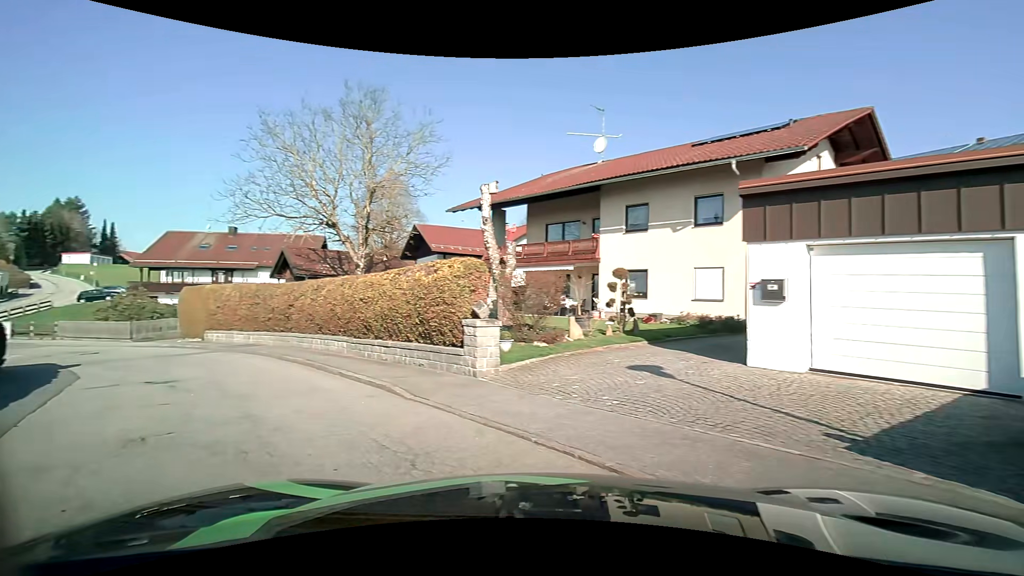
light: Day
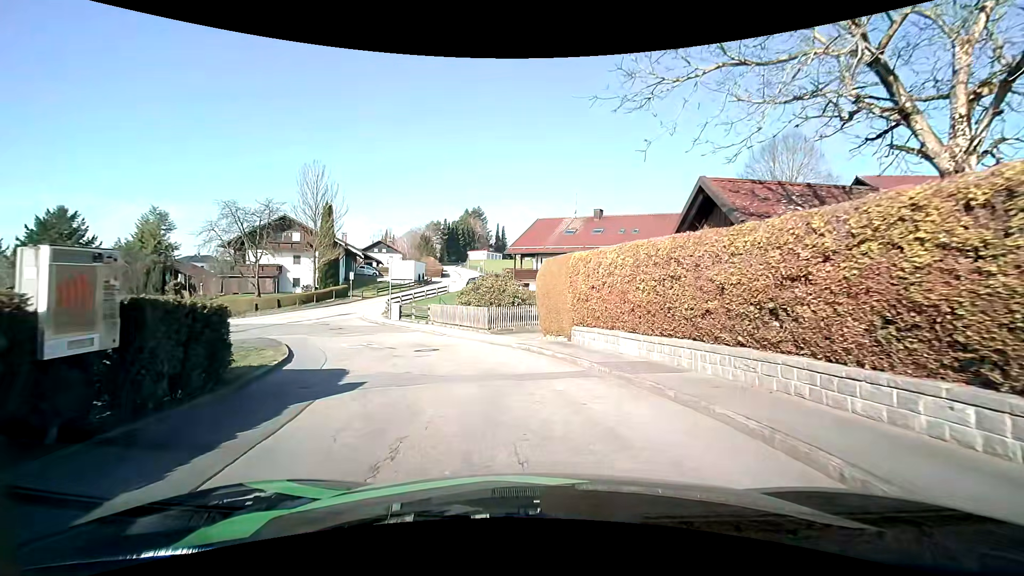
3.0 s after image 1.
(-6.6, +11.8) m; -38°
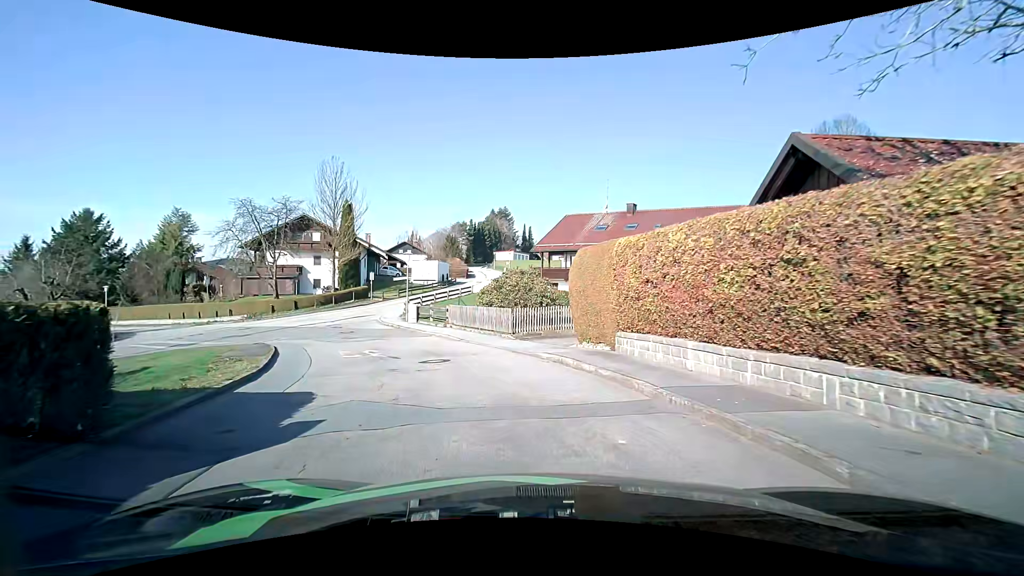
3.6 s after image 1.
(-0.1, +3.1) m; -3°
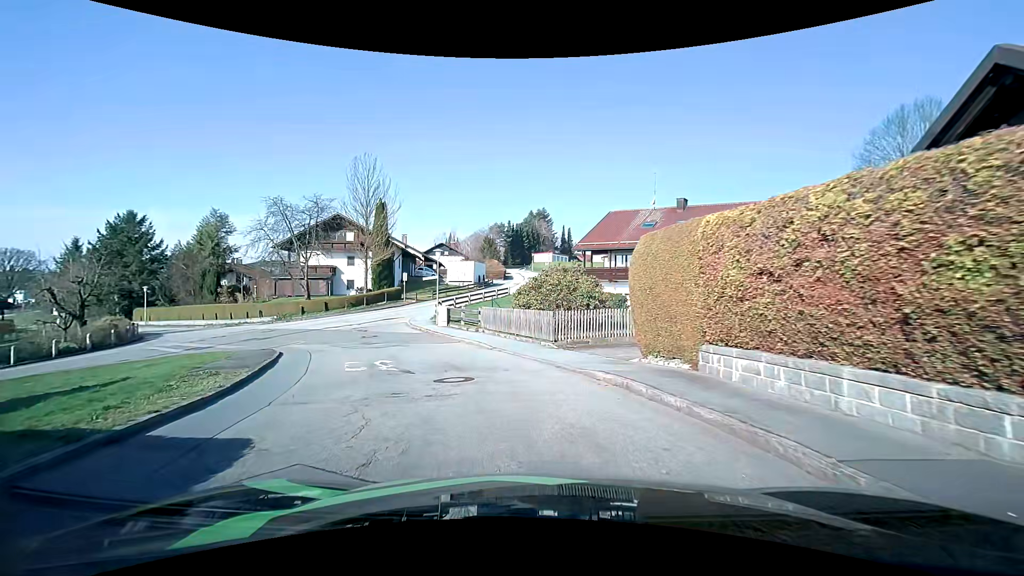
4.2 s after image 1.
(-0.2, +3.1) m; -6°
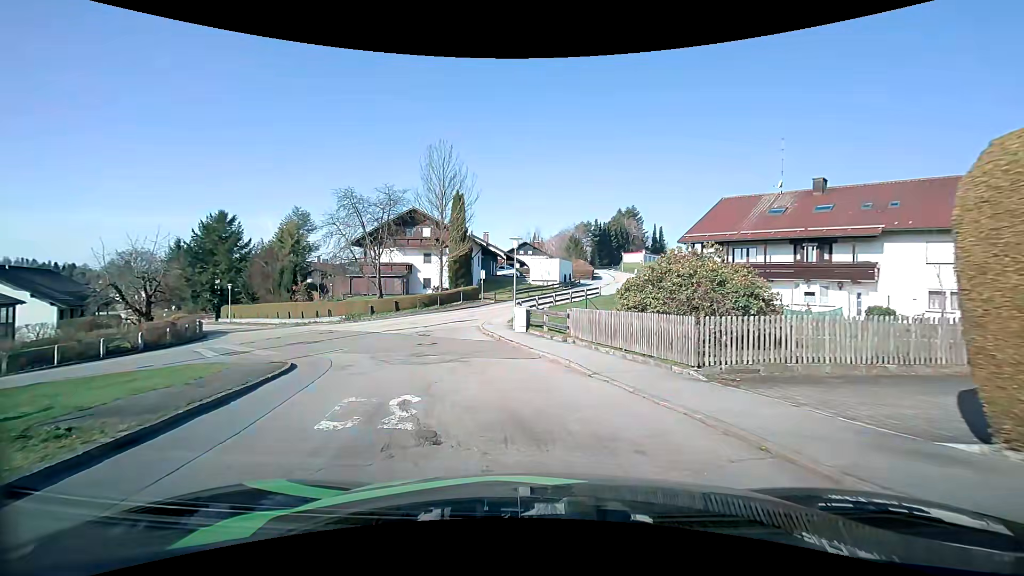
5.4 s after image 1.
(-0.5, +6.0) m; -9°
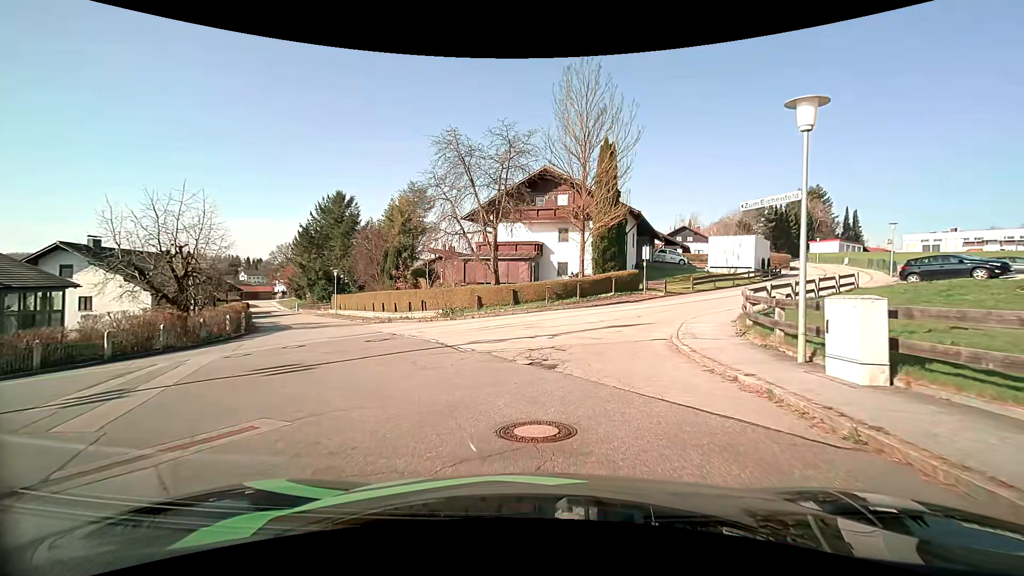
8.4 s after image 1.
(-2.5, +14.6) m; -18°
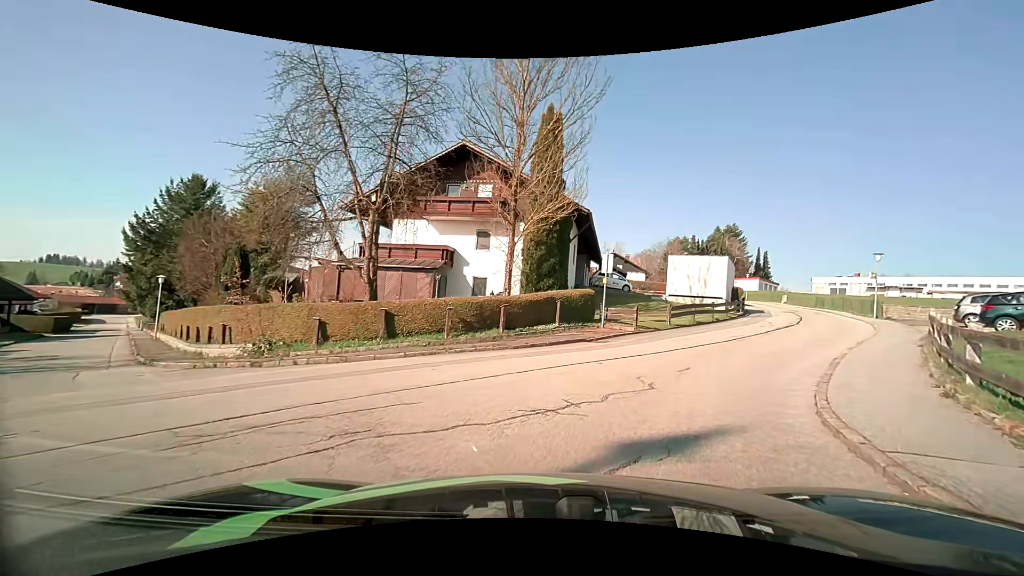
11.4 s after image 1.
(+0.7, +12.0) m; +10°
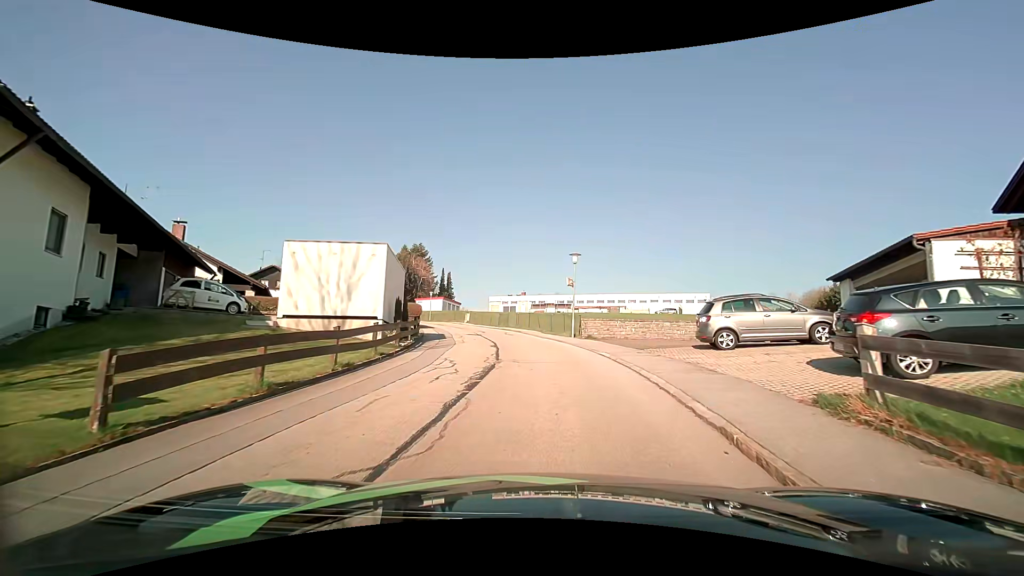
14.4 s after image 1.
(+5.6, +15.2) m; +35°
(0, +10) (0, +20) (-2, +30) (-4, +40) (-8, +49) (-11, +58) (-15, +67) (-20, +76) (-24, +85) (-28, +95) m
